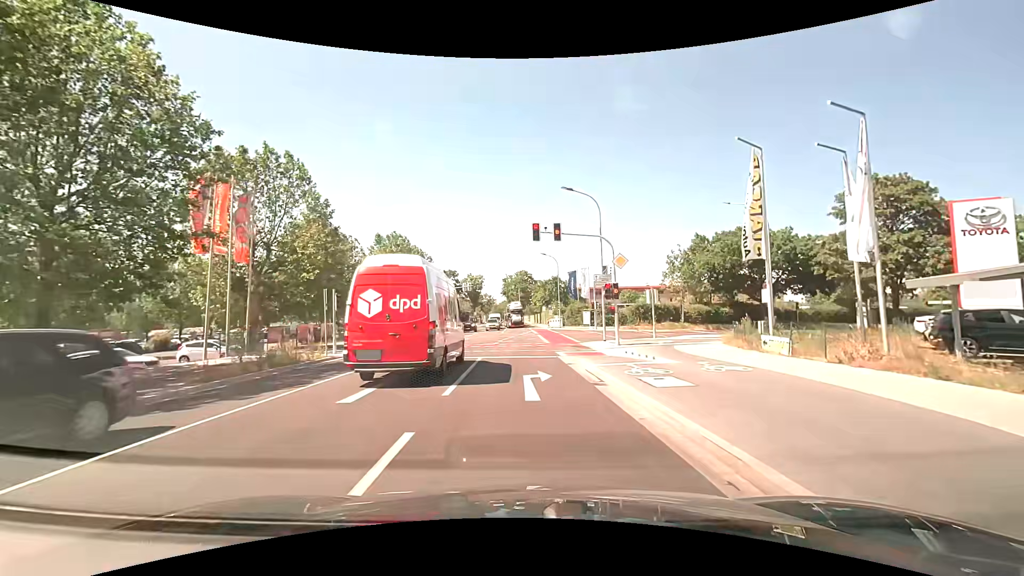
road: tertiary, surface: asphalt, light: Day
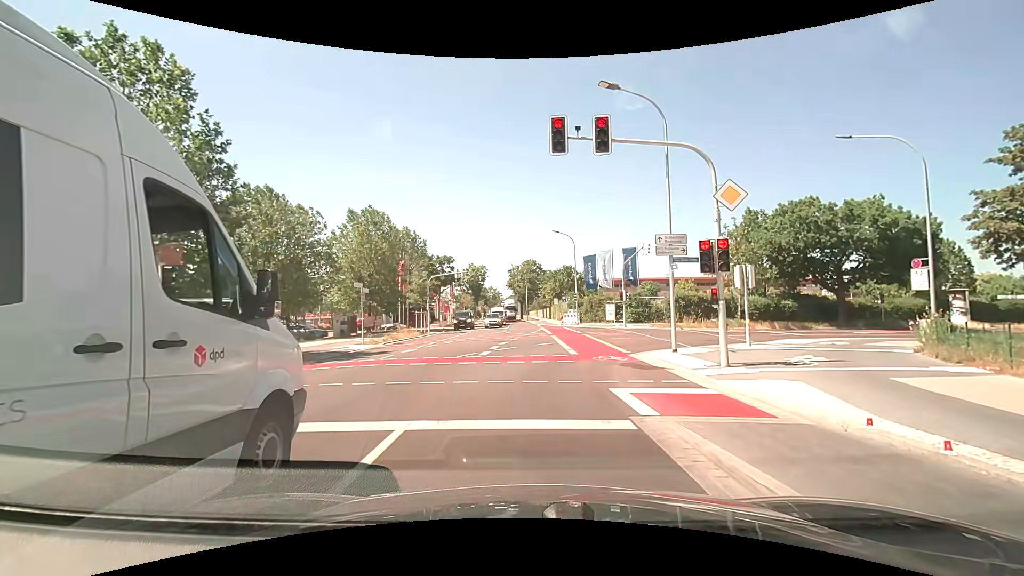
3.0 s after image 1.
(-0.1, +12.1) m; +1°
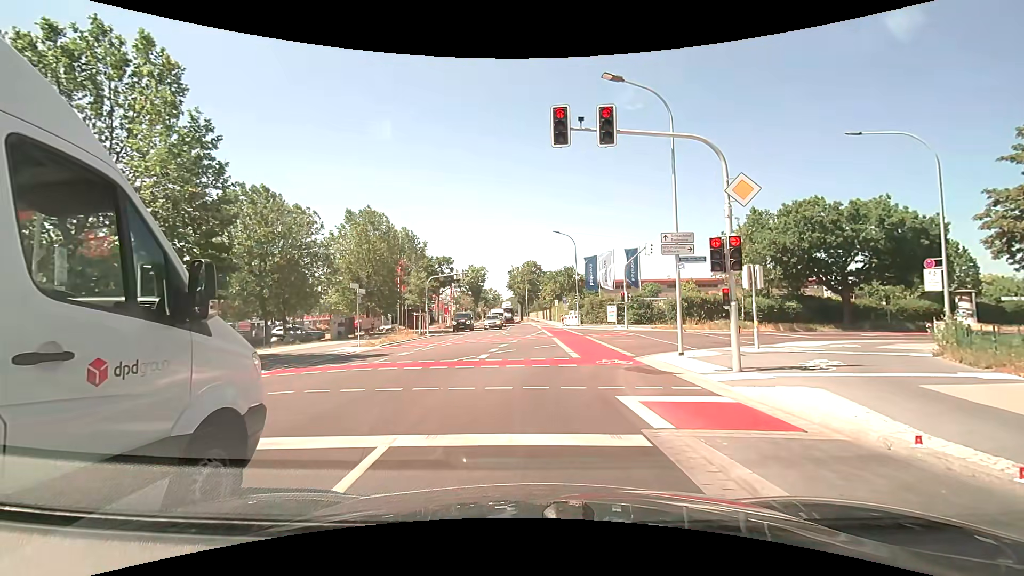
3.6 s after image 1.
(0.0, +0.6) m; 0°
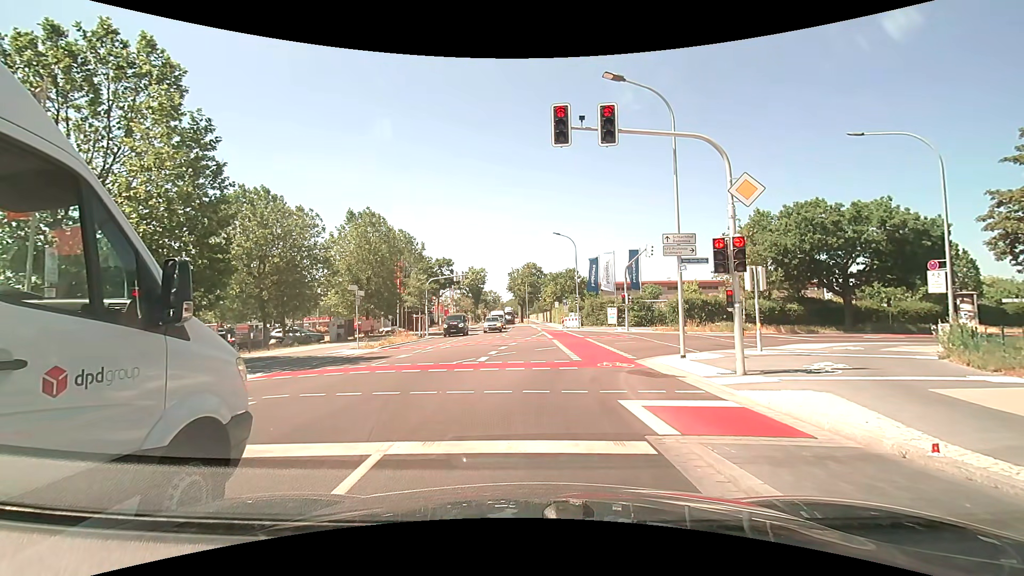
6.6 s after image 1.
(0.0, +0.3) m; 0°
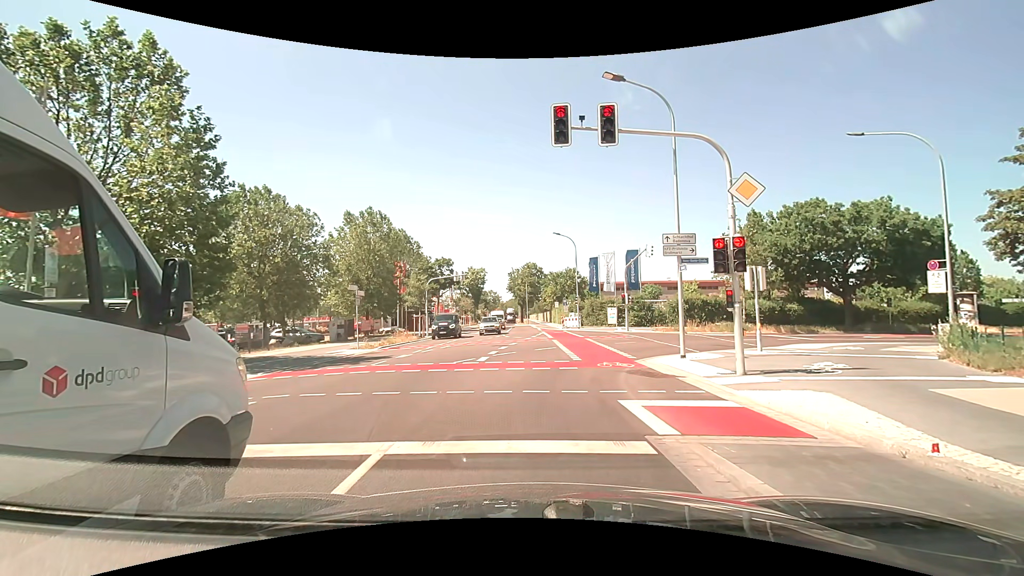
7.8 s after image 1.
(0.0, 0.0) m; 0°
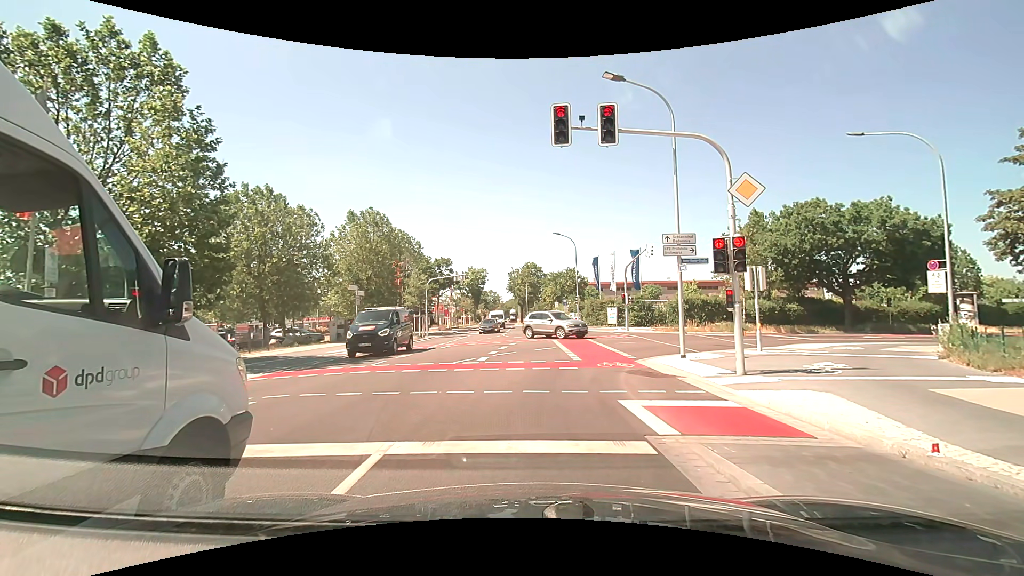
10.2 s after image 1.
(0.0, 0.0) m; 0°
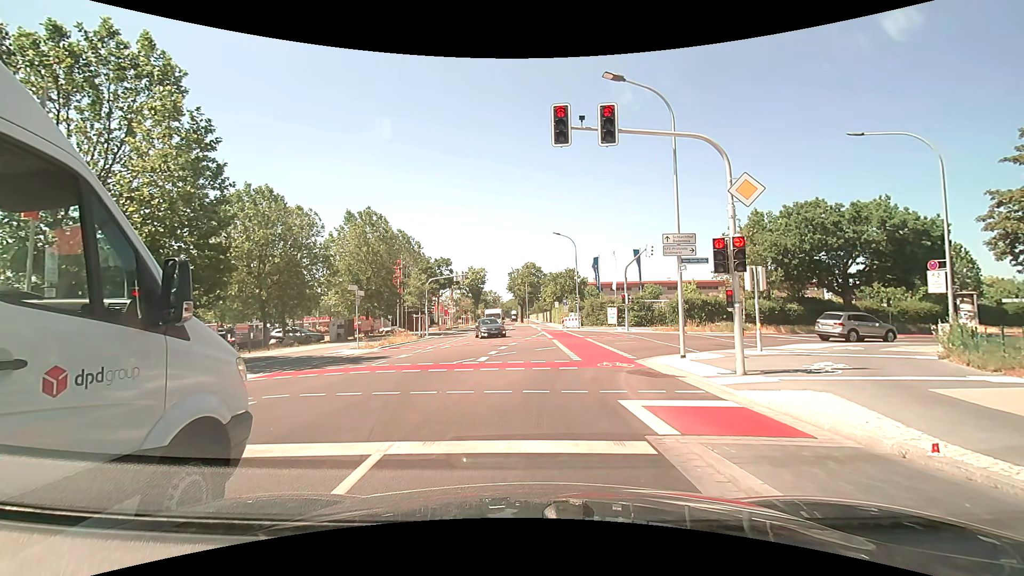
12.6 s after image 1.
(0.0, 0.0) m; 0°
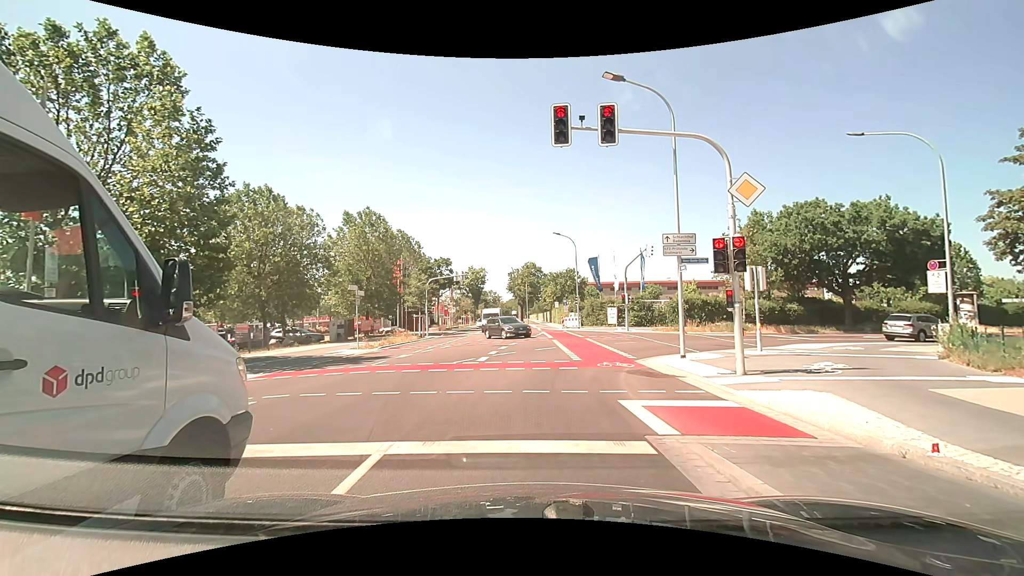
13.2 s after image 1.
(0.0, 0.0) m; 0°
(0, +10) (+2, +20) (+8, +27) (+17, +32) (+26, +36) (+35, +40) (+45, +44) (+54, +48) (+63, +52) (+72, +55) m
